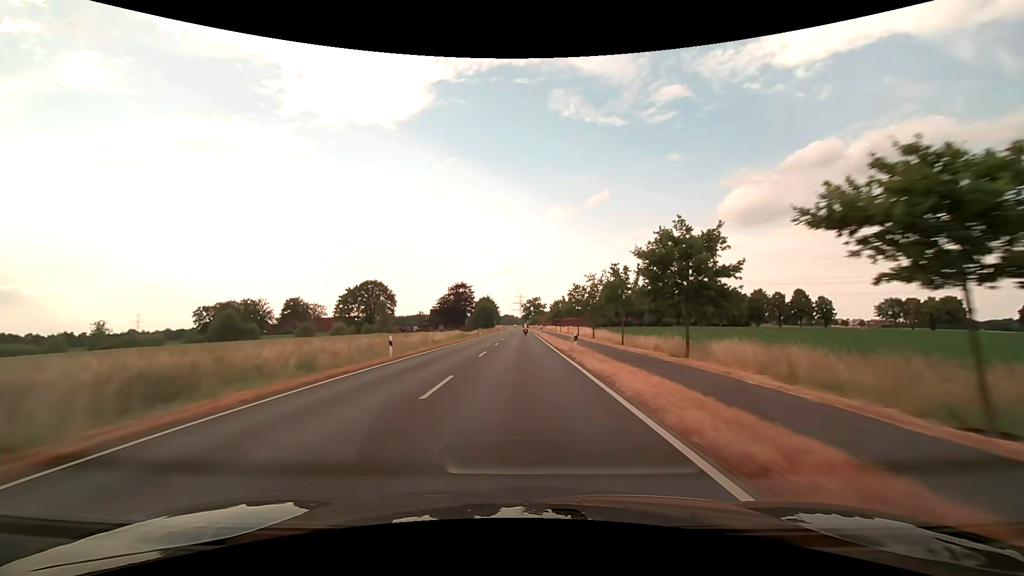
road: secondary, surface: asphalt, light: Day
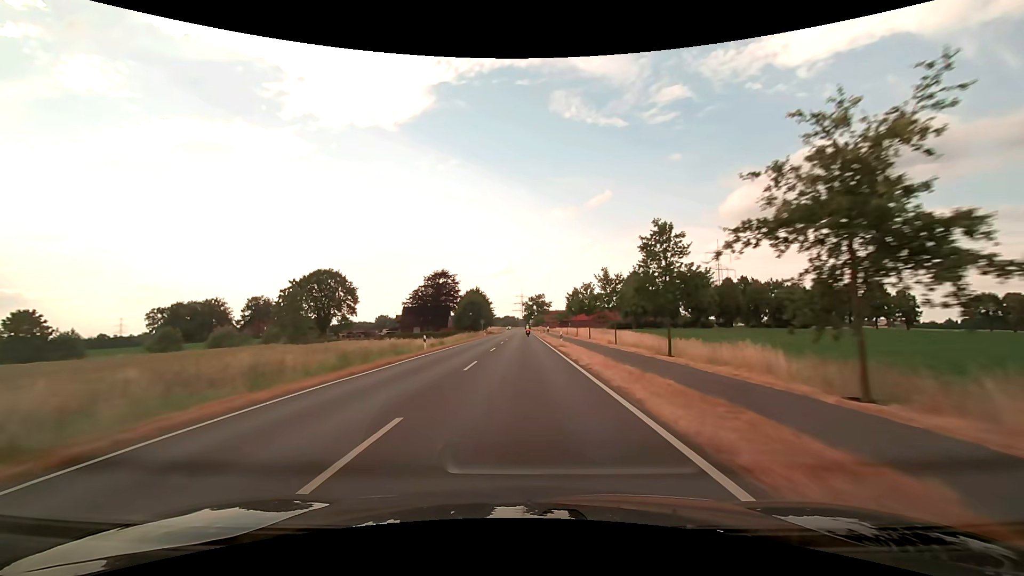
(-0.1, +41.9) m; 0°
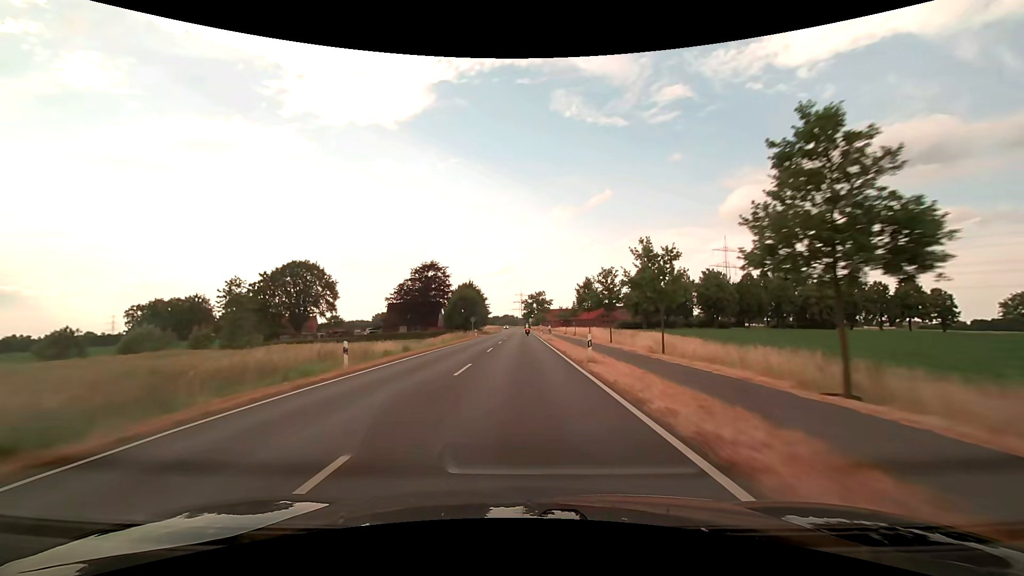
(0.0, +14.2) m; 0°
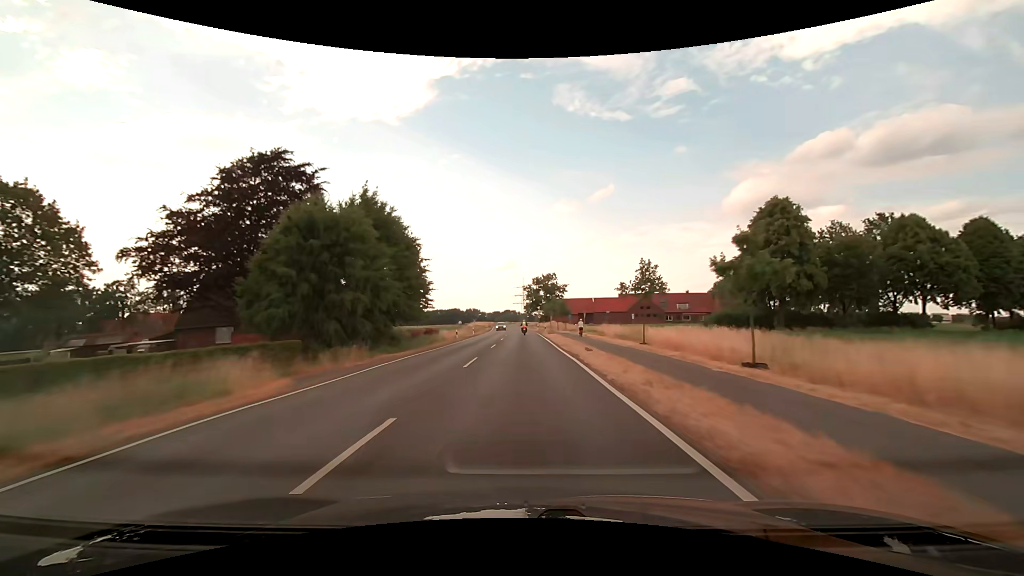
(-0.1, +70.2) m; 0°
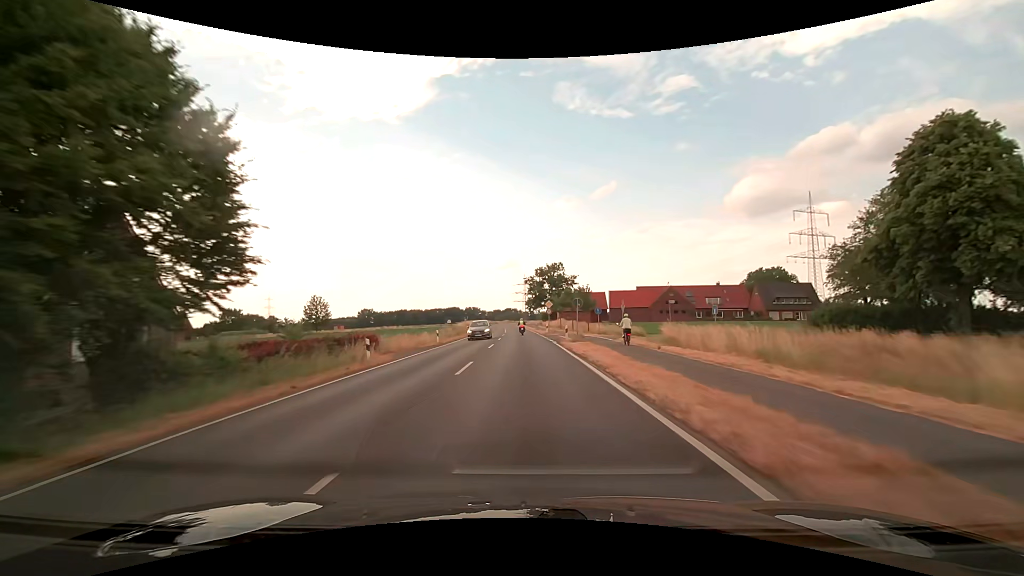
(0.0, +26.5) m; 0°
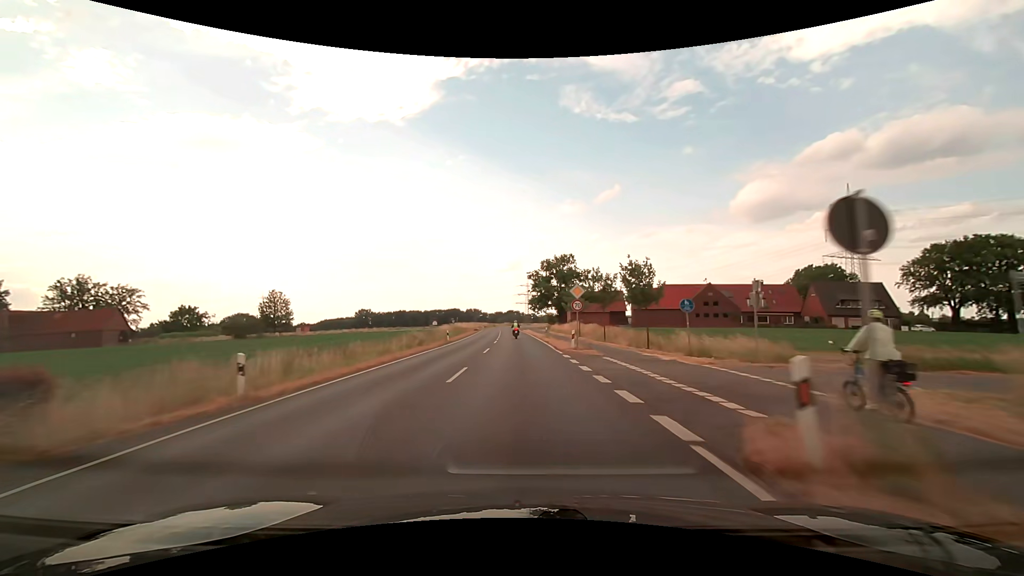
(0.0, +24.8) m; 0°
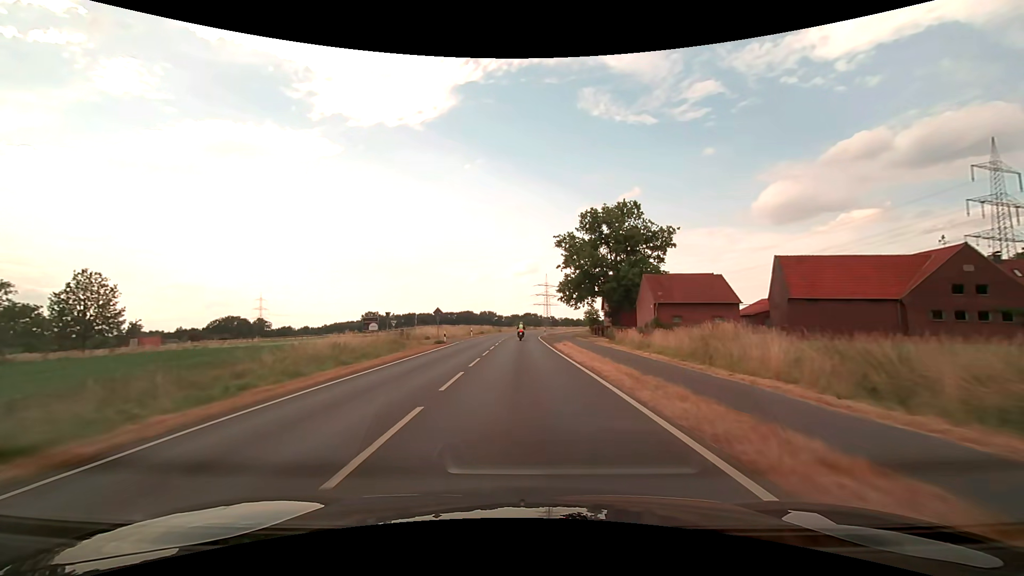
(-0.9, +55.2) m; -2°
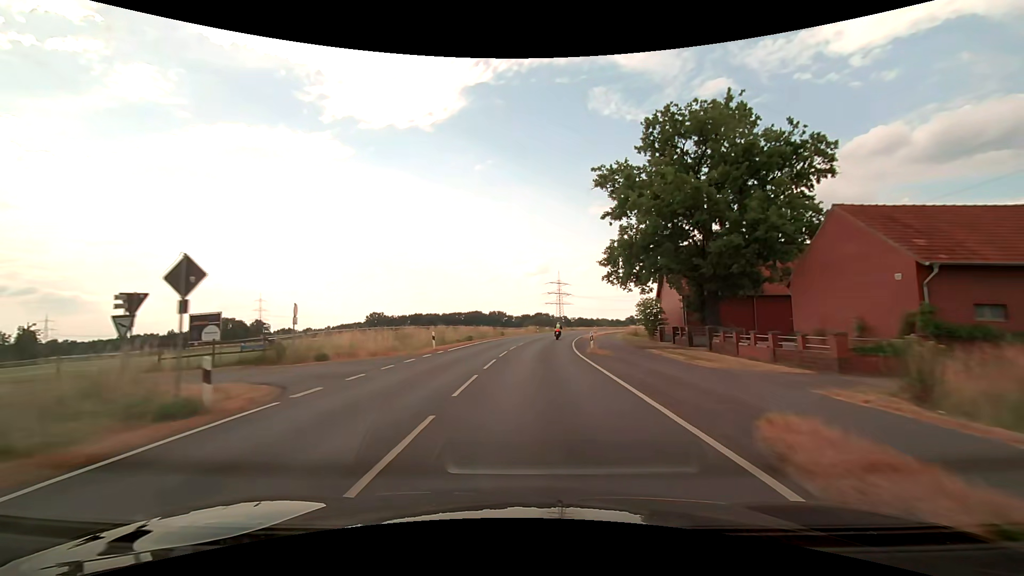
(-0.4, +30.7) m; -1°
(0, +10) (0, +20) (+1, +30) (+2, +40) (+3, +50) (+5, +60) (+7, +70) (+9, +79) (+11, +89) (+14, +99) m
